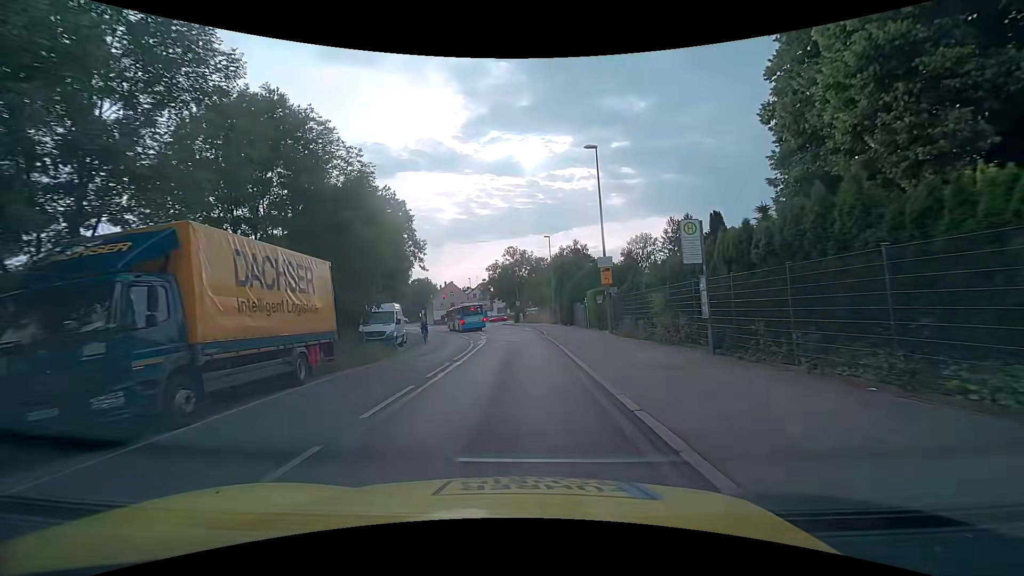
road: tertiary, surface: asphalt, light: Day
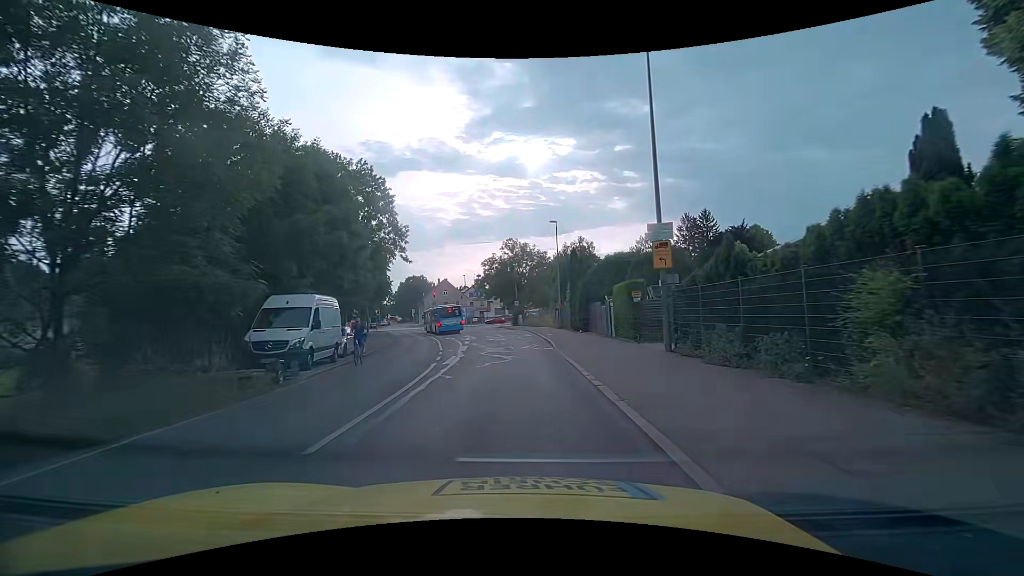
(0.0, +10.7) m; -1°
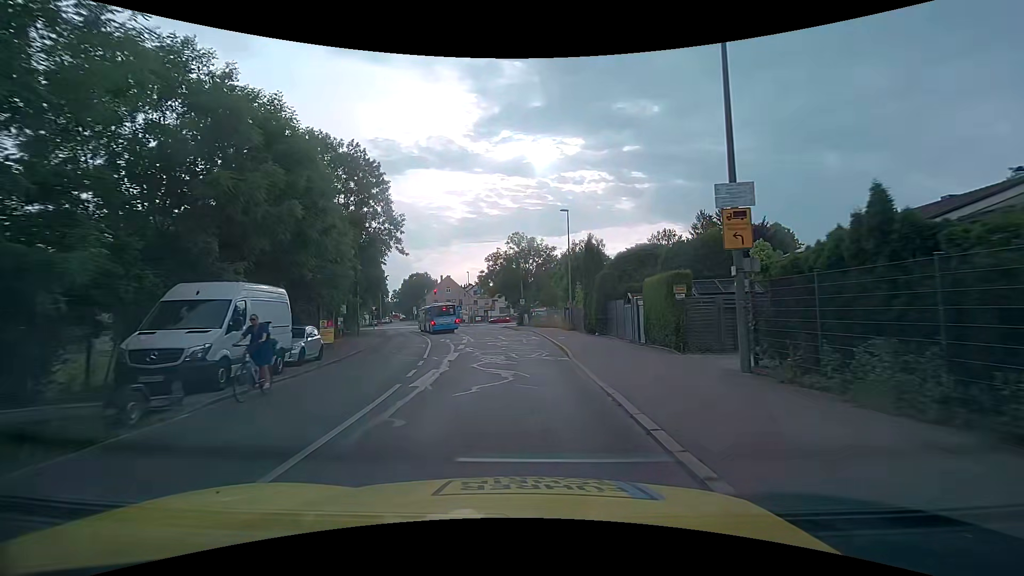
(0.0, +5.1) m; +1°
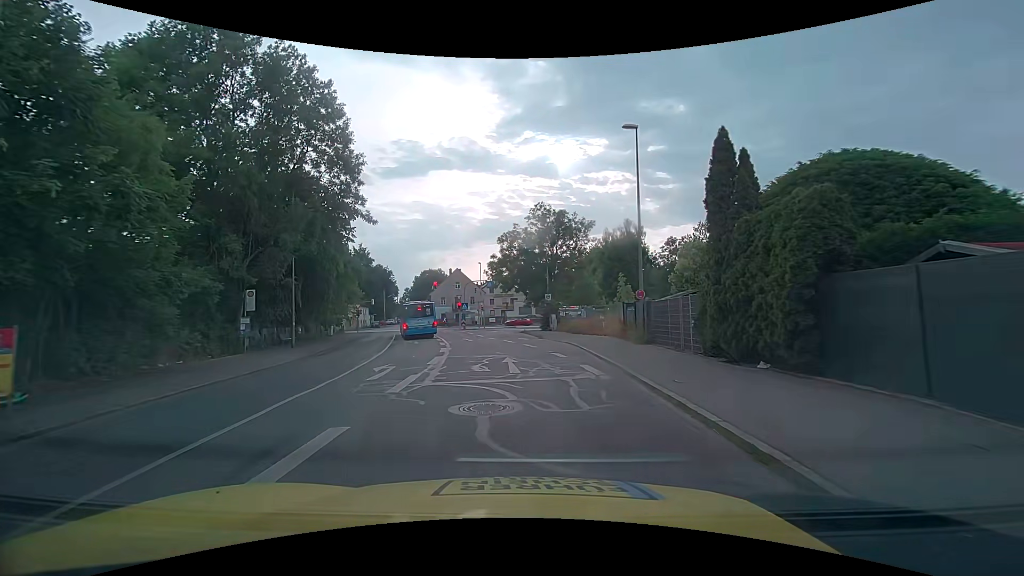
(-0.5, +18.7) m; -2°
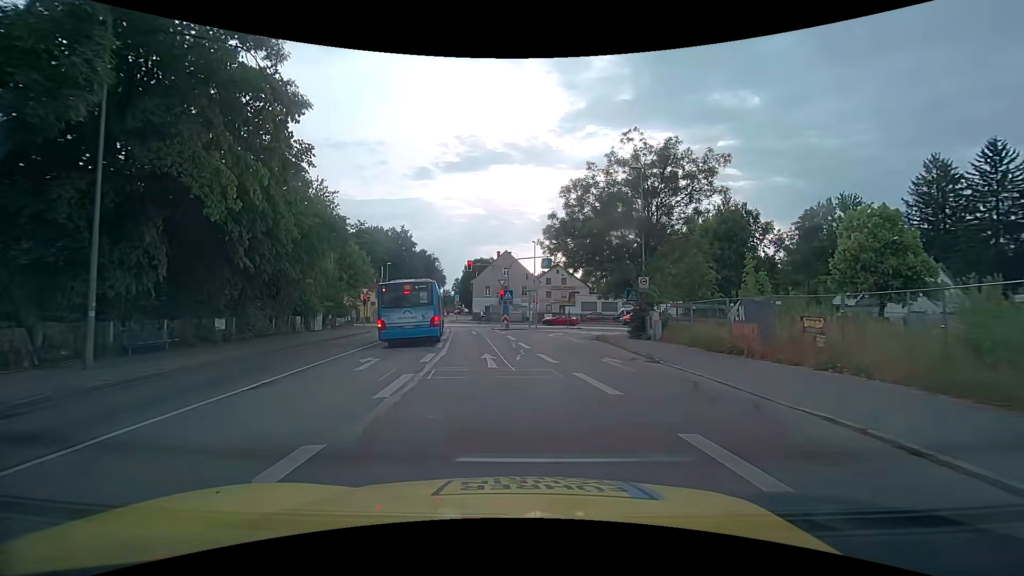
(-1.2, +19.4) m; -7°
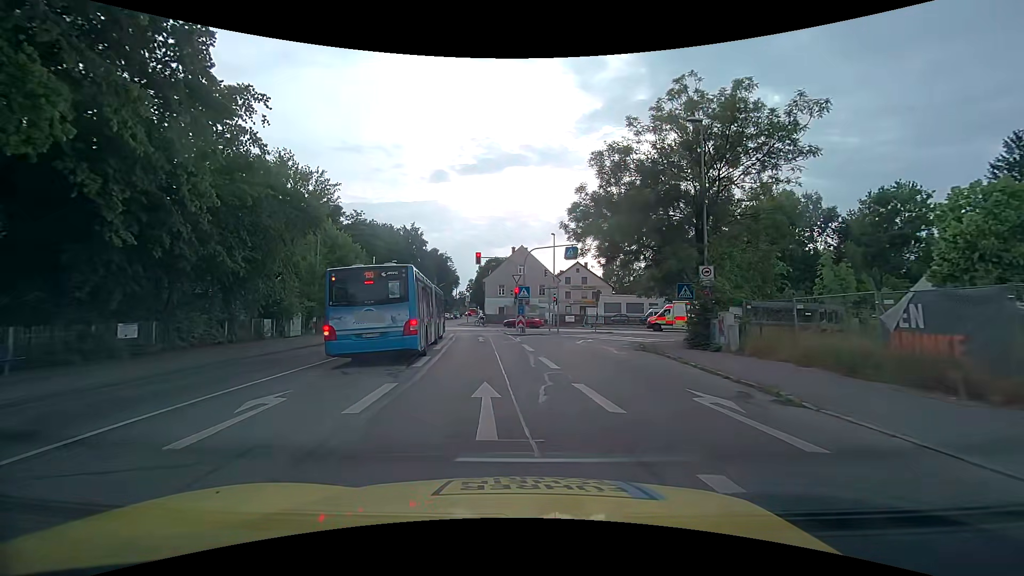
(-0.1, +7.4) m; -2°
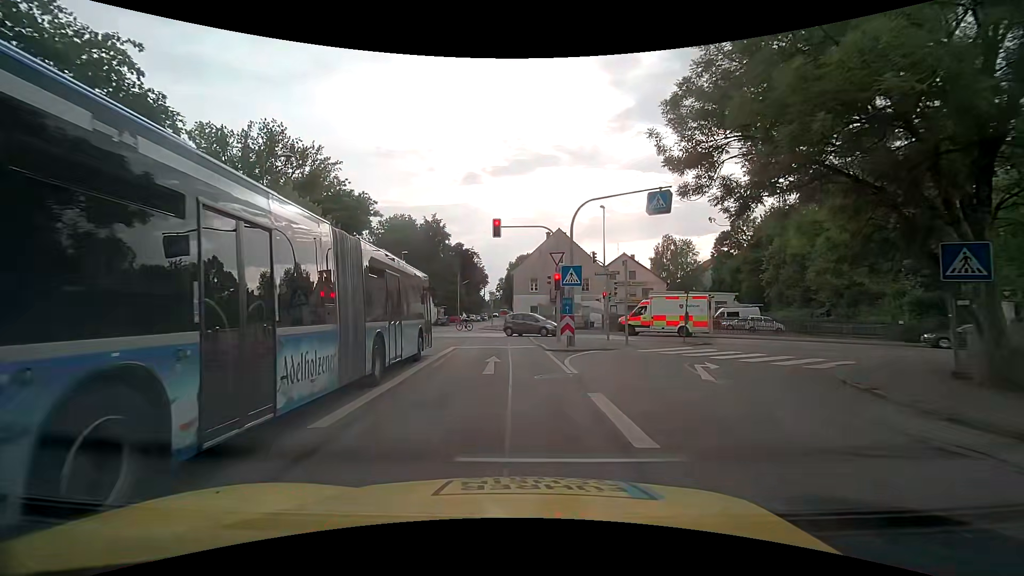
(-0.3, +14.1) m; -3°
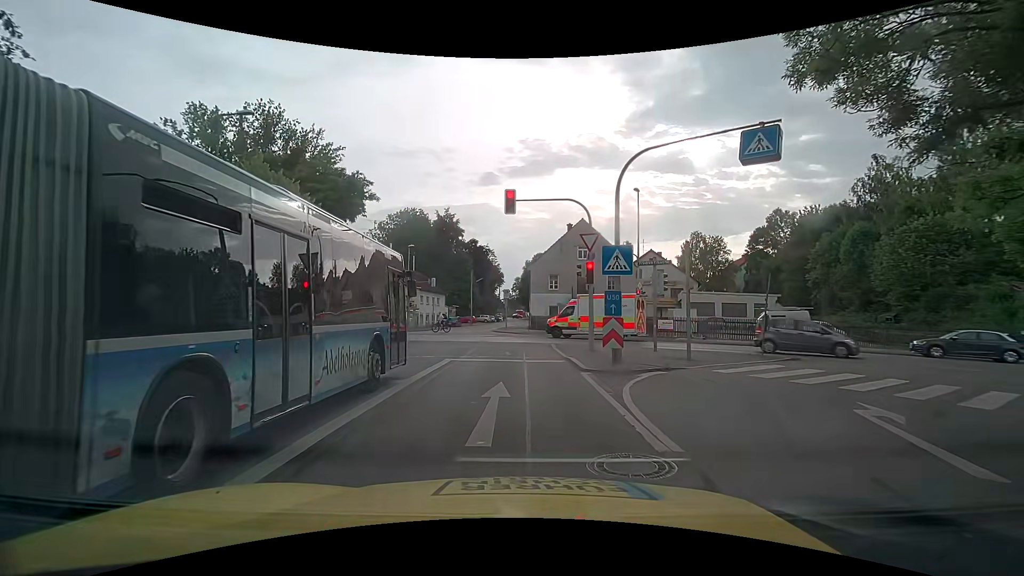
(-0.2, +6.0) m; -2°
(0, +10) (0, +20) (-1, +30) (-2, +40) (-5, +50) (-5, +60) (-4, +70) (-3, +79) (-2, +89) (-1, +99) m
